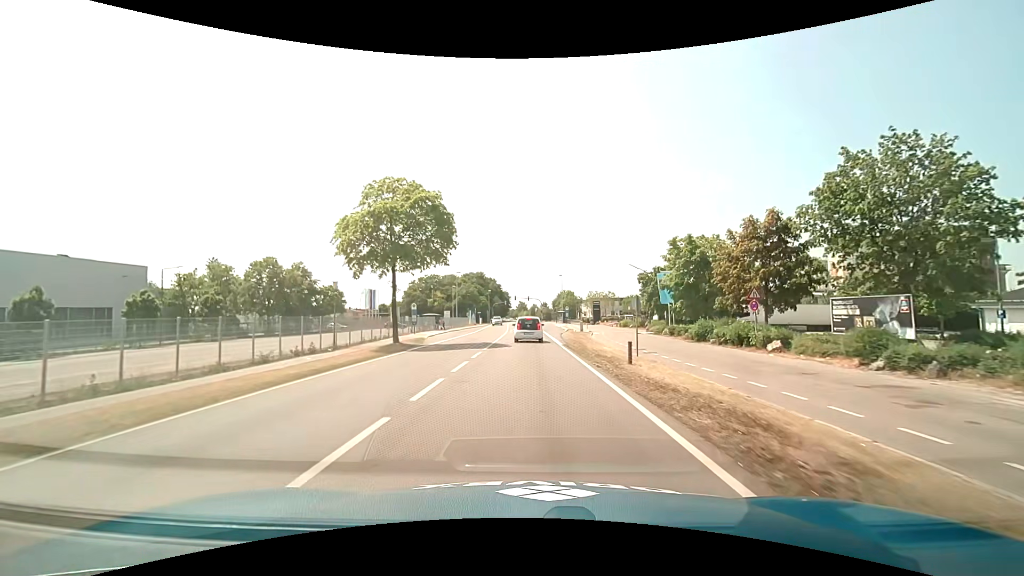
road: primary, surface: asphalt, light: Day
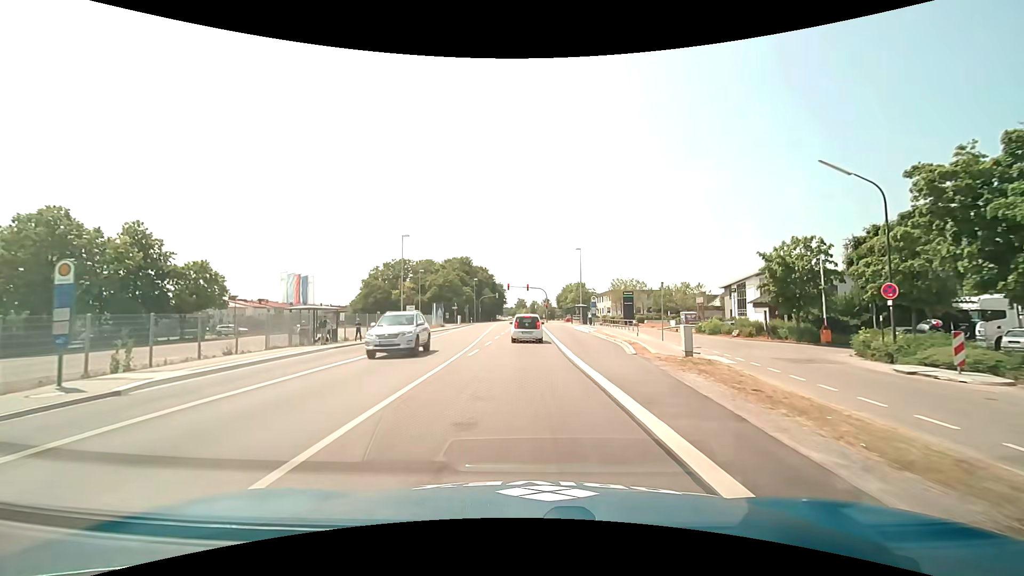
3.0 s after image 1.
(-0.3, +38.9) m; 0°
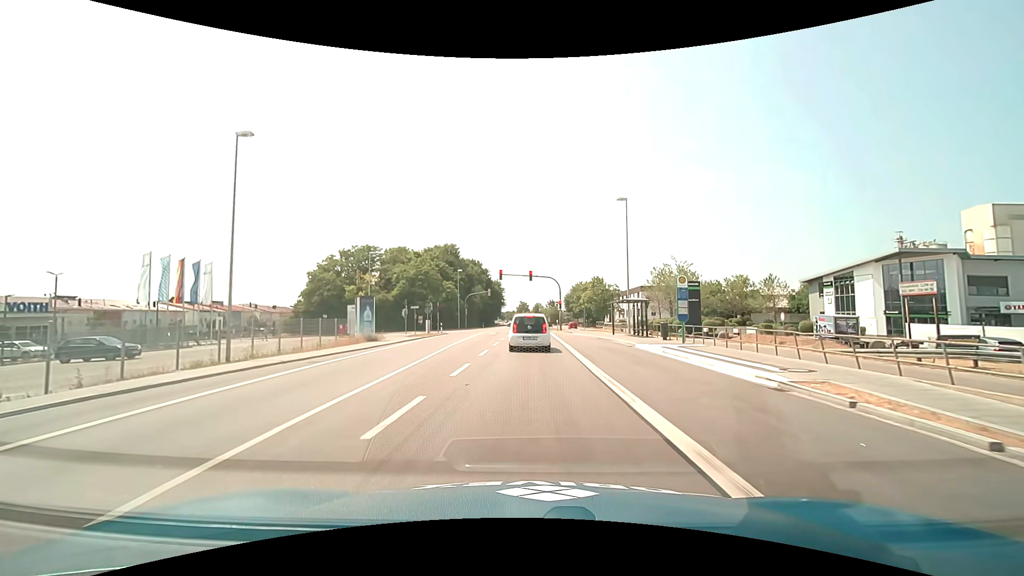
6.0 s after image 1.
(-0.2, +29.9) m; -1°
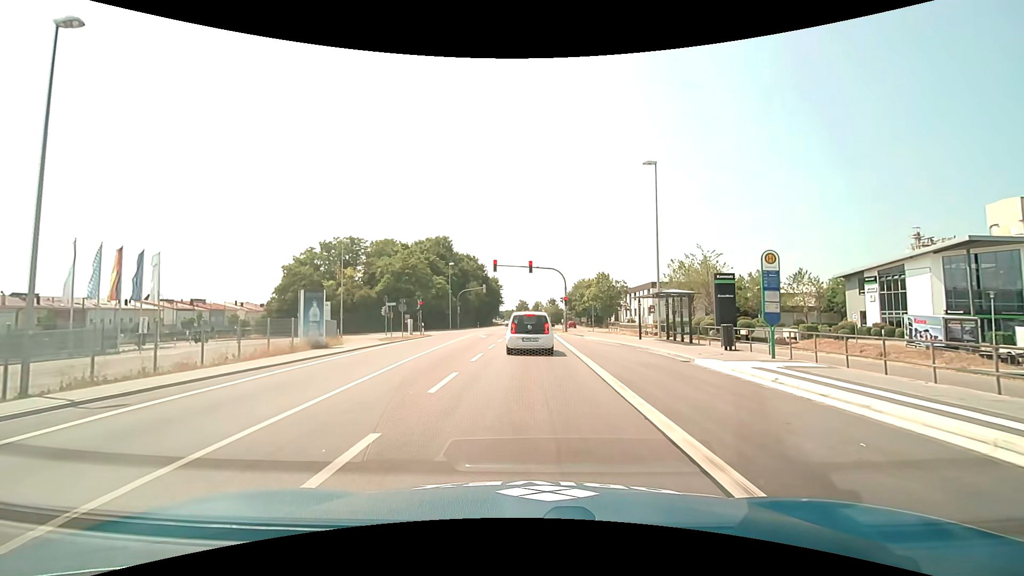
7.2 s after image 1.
(+0.1, +8.6) m; 0°
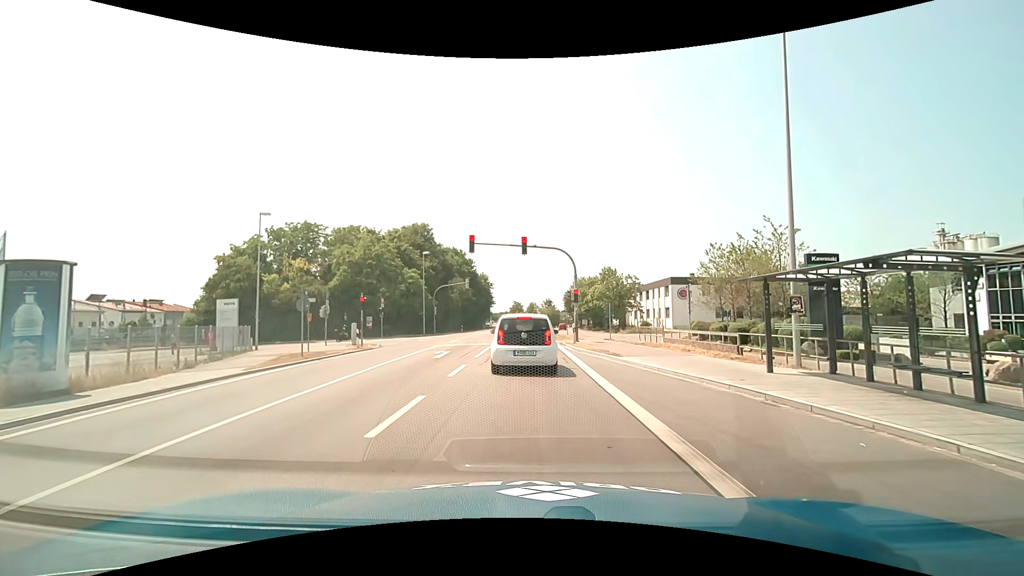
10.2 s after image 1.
(+0.2, +14.7) m; +1°
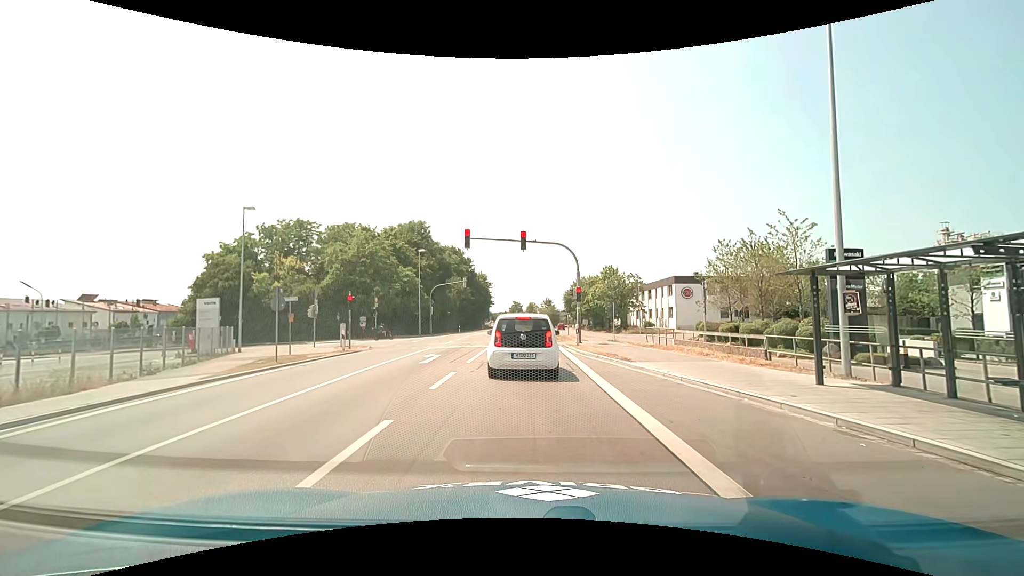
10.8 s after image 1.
(0.0, +2.0) m; 0°
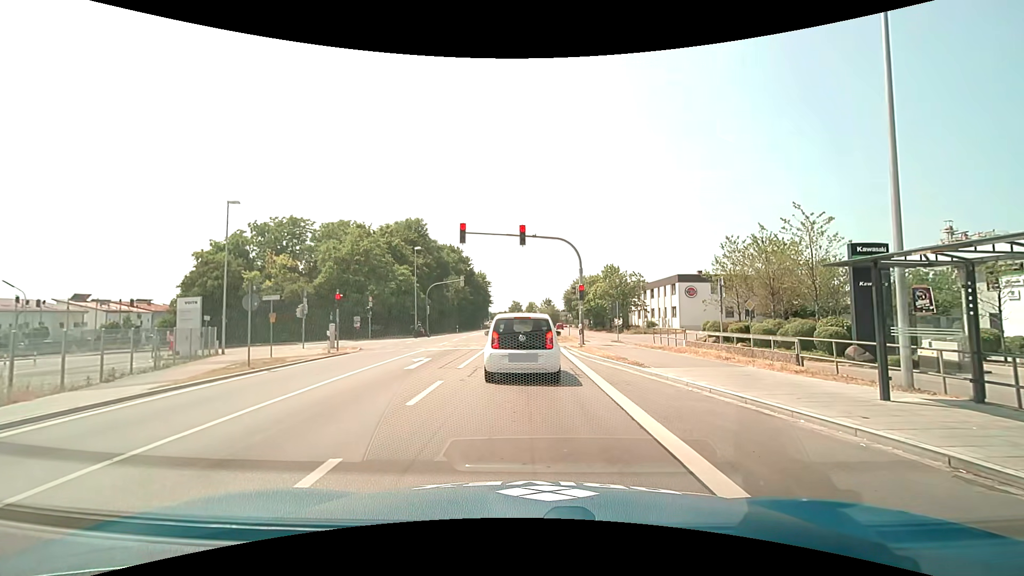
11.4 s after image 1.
(0.0, +1.8) m; +1°
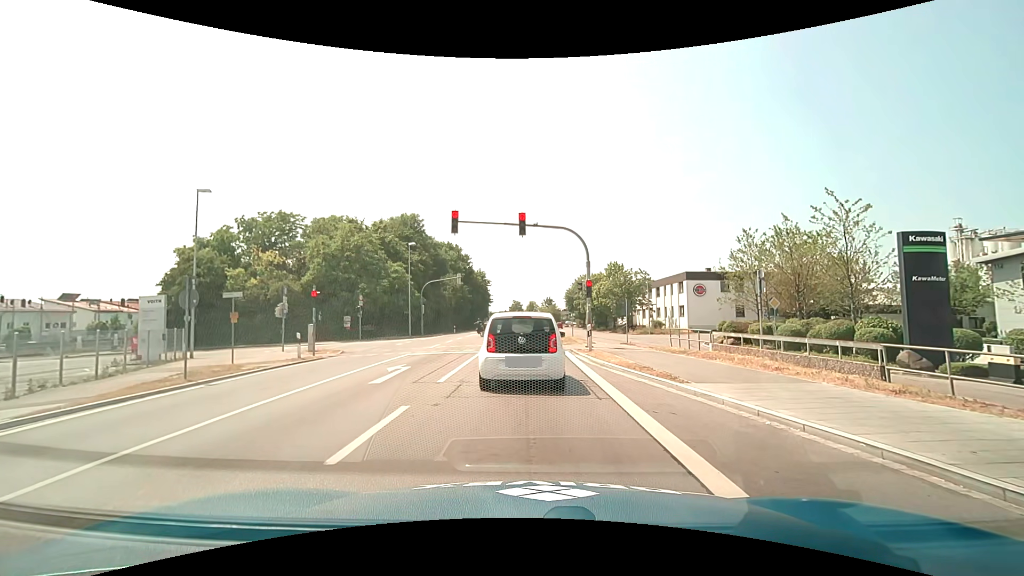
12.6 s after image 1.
(0.0, +3.1) m; -1°
(0, +10) (0, +20) (0, +30) (0, +40) (0, +50) (-1, +60) (-1, +70) (-1, +80) (-1, +90) (-2, +100) m
